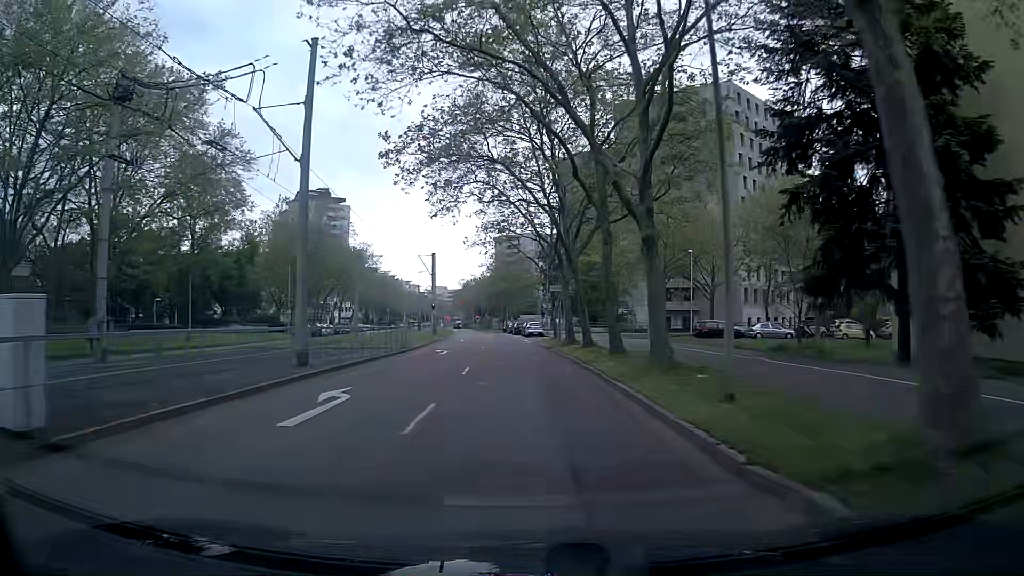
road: tertiary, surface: asphalt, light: Day
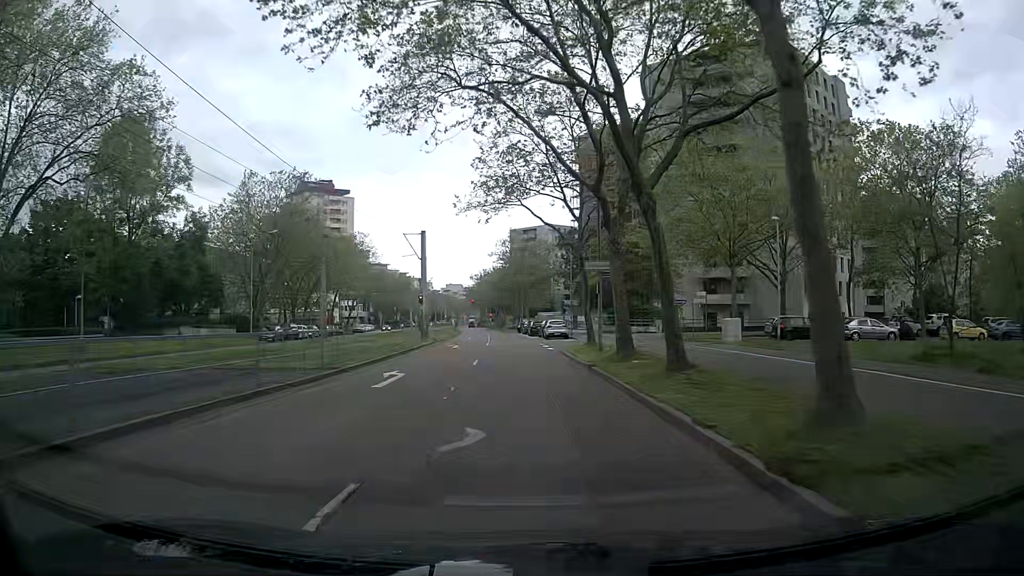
(-0.2, +14.5) m; -1°
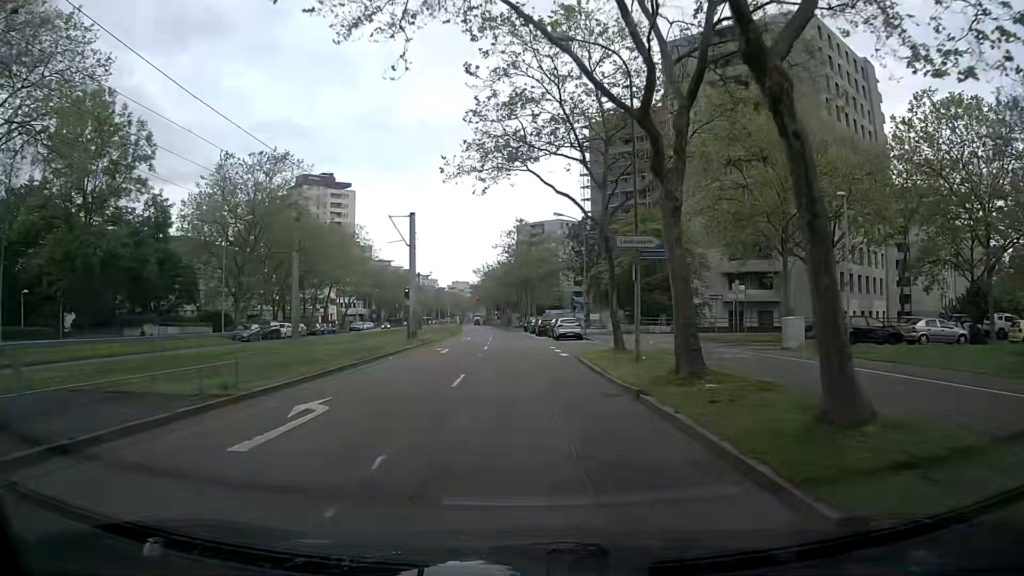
(-0.1, +7.2) m; -2°
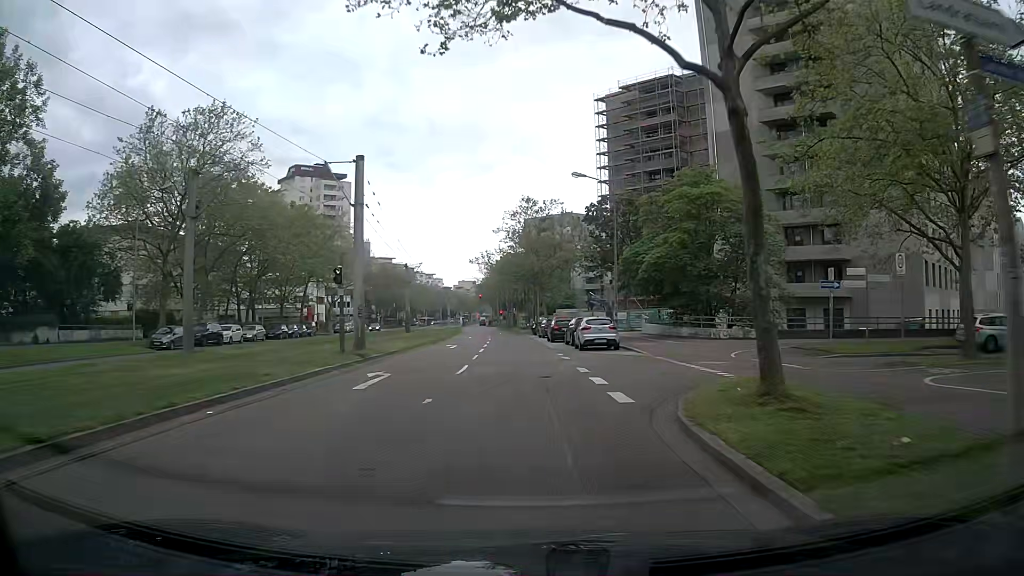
(+0.1, +14.1) m; 0°
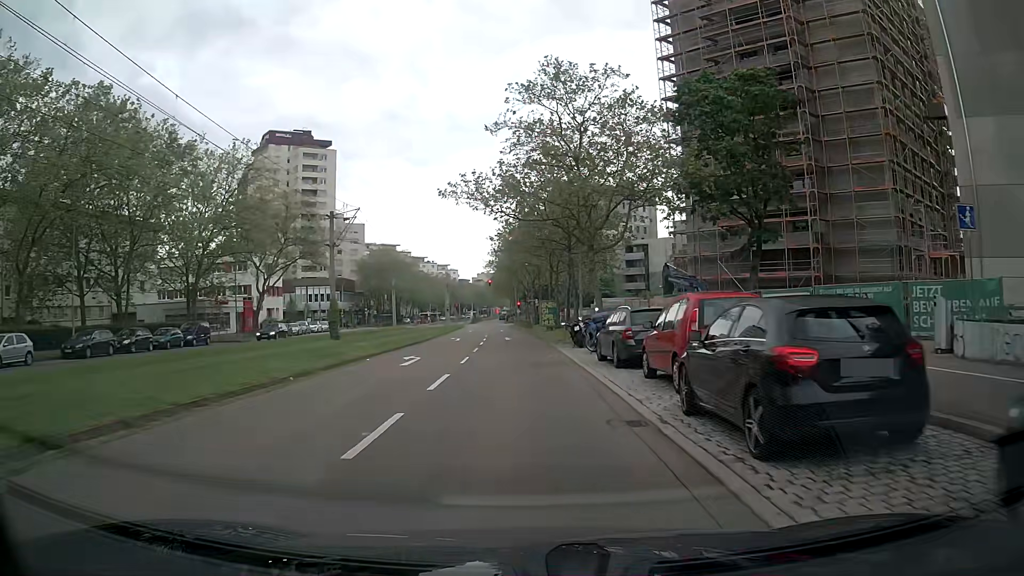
(-0.1, +34.2) m; -2°
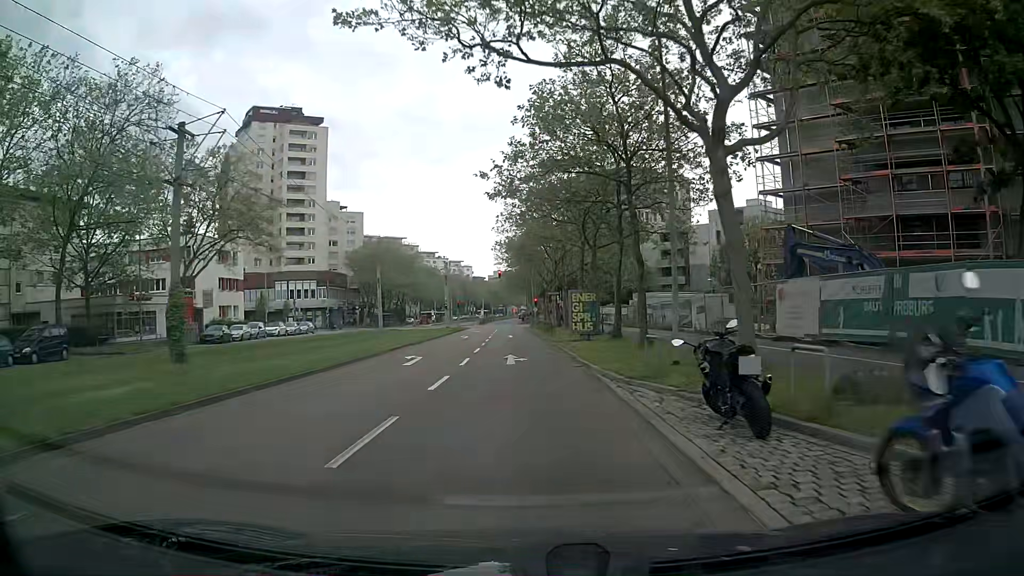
(-0.1, +19.8) m; -2°
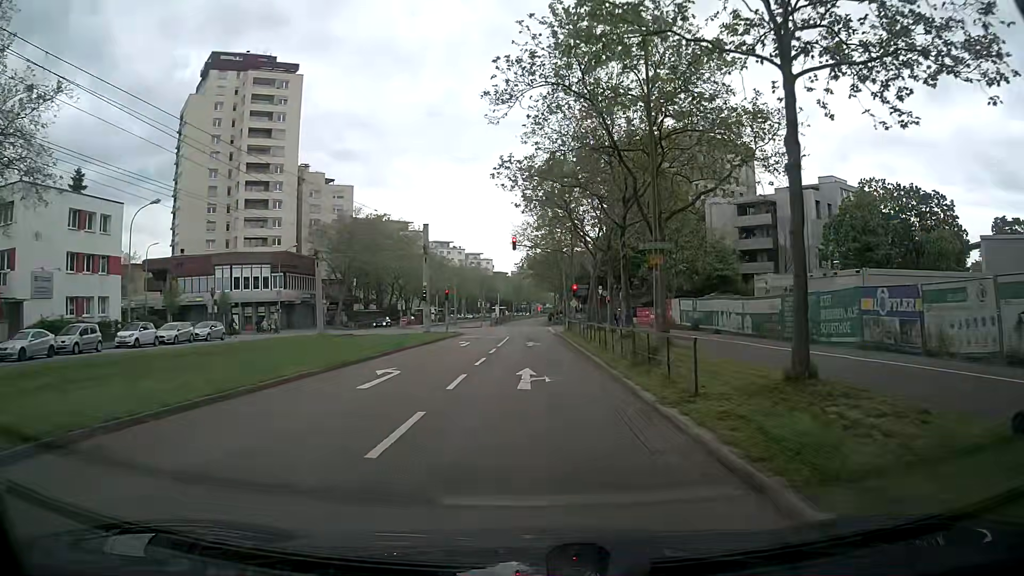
(-0.4, +30.9) m; -1°
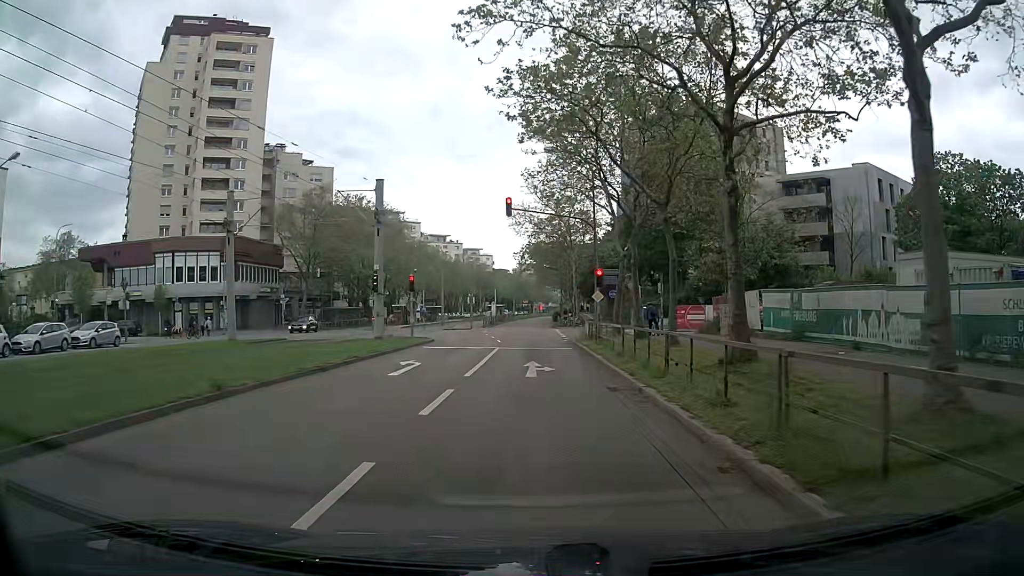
(-0.3, +15.0) m; -2°
